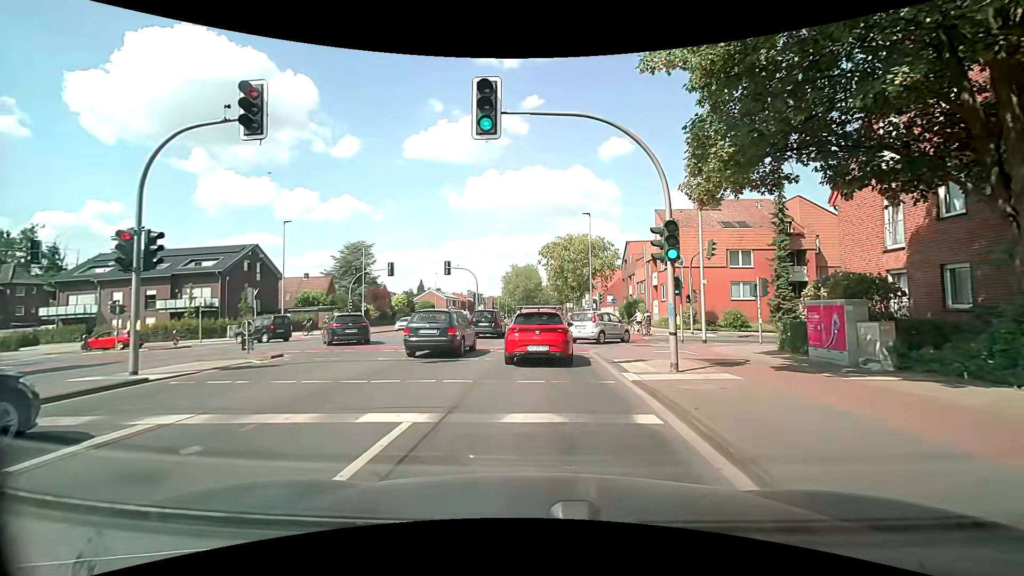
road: secondary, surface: asphalt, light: Day
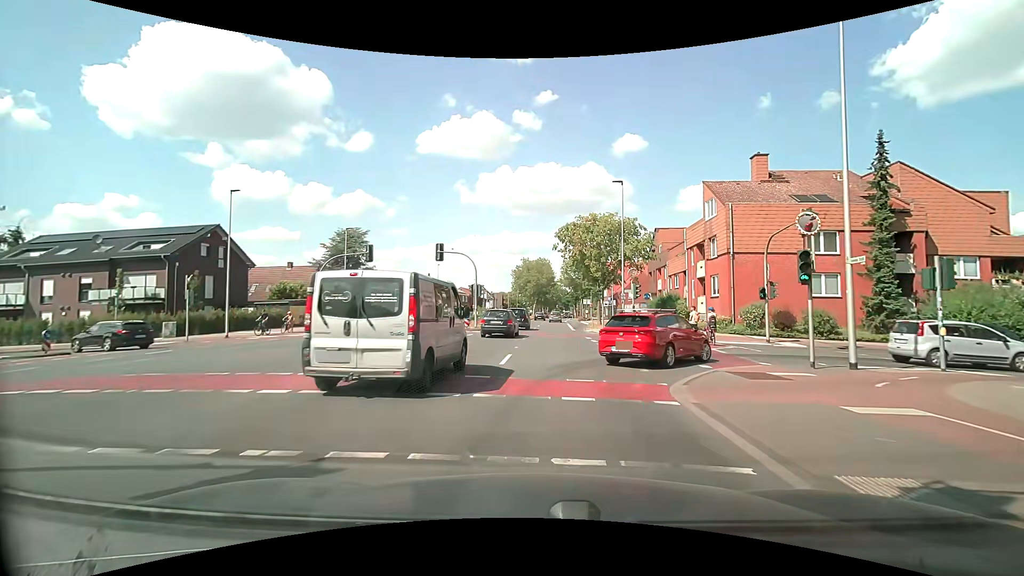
(-0.2, +10.0) m; 0°
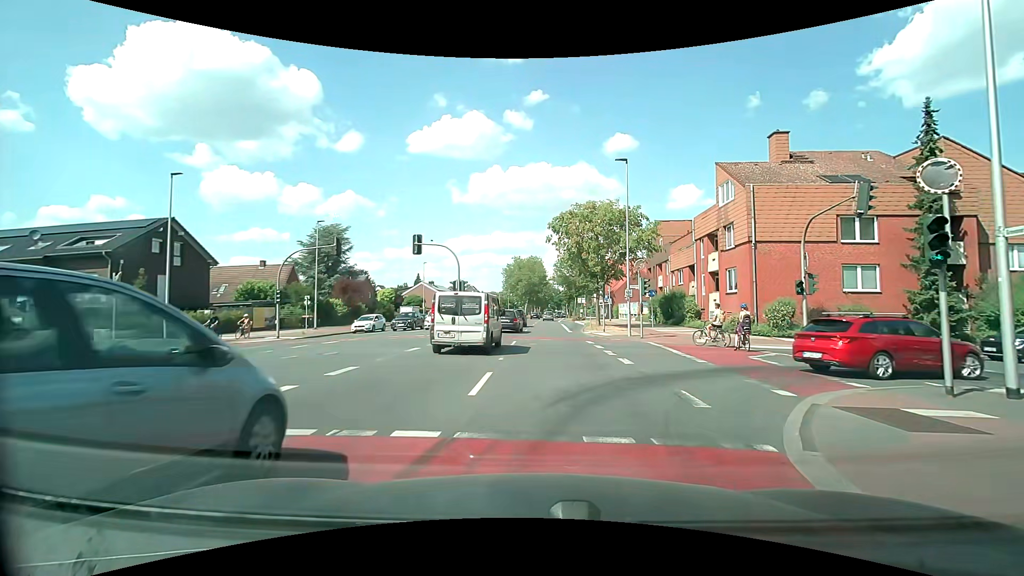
(-0.1, +4.8) m; 0°
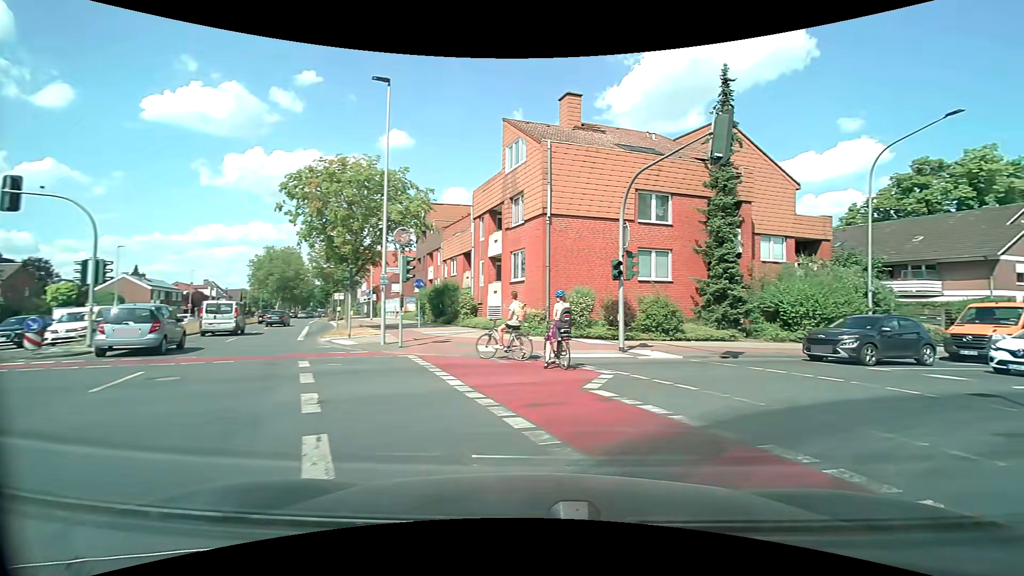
(+1.4, +9.7) m; +24°
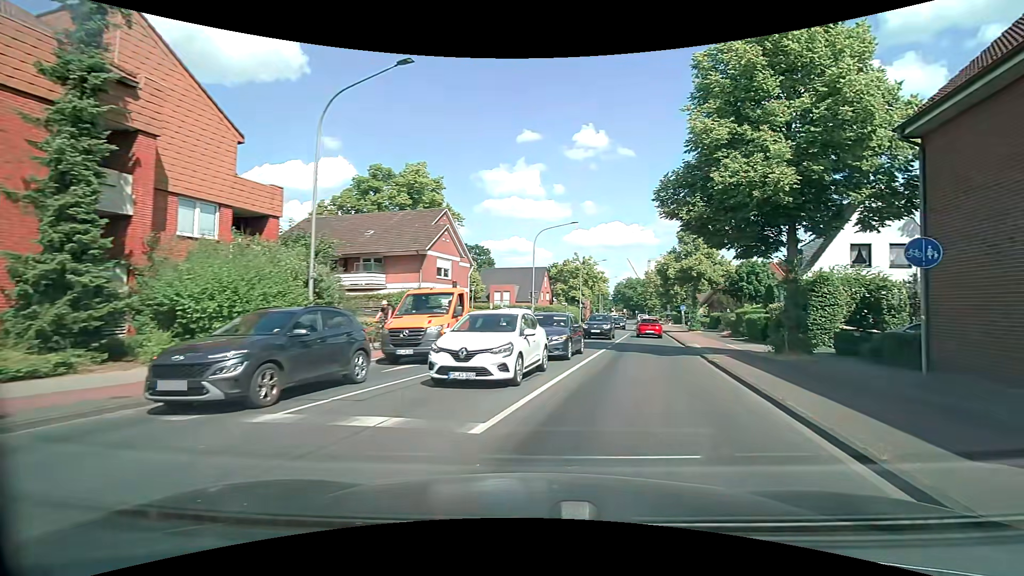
(+4.6, +8.5) m; +56°
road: tertiary
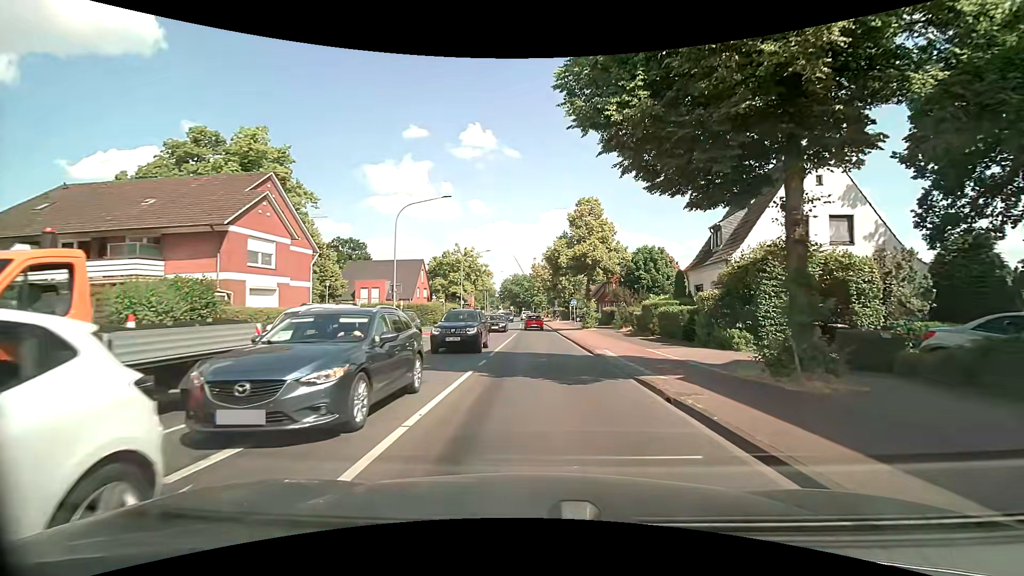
(+1.4, +9.4) m; +13°
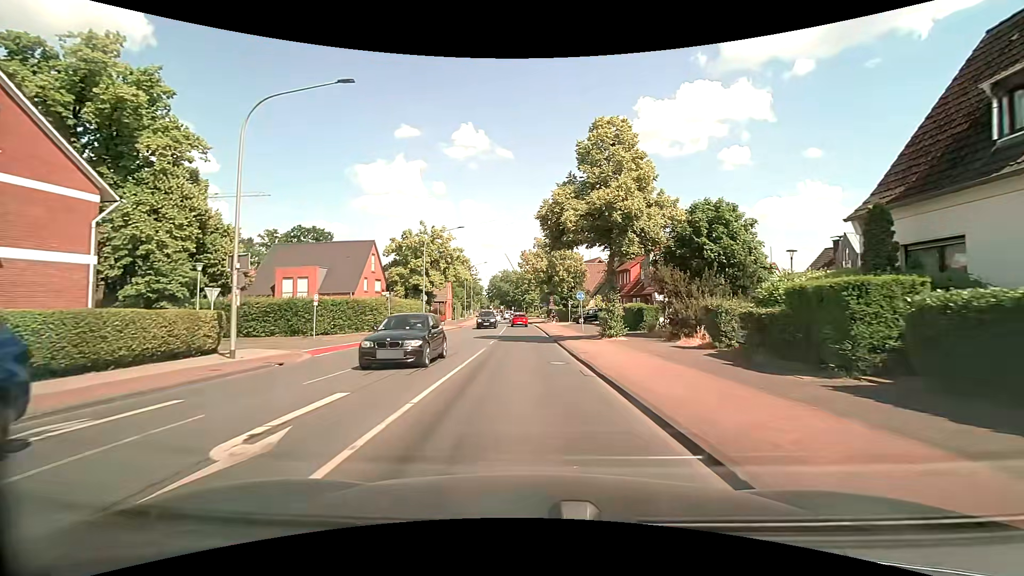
(+0.1, +17.8) m; +1°
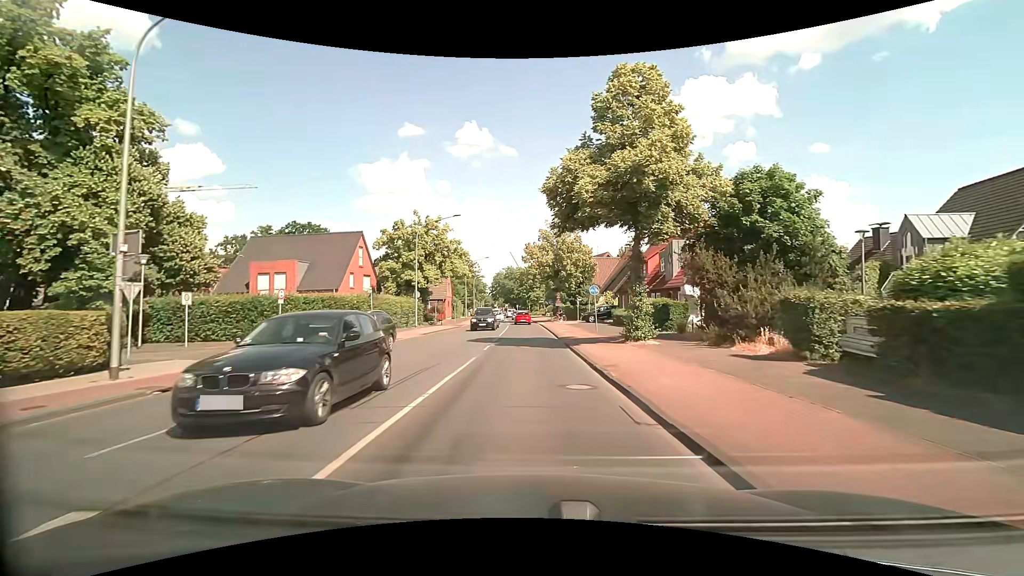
(0.0, +5.2) m; 0°
(0, +10) (0, +20) (-1, +30) (-1, +40) (-1, +50) (-2, +60) (-2, +70) (-3, +80) (-4, +90) (-5, +100) m
